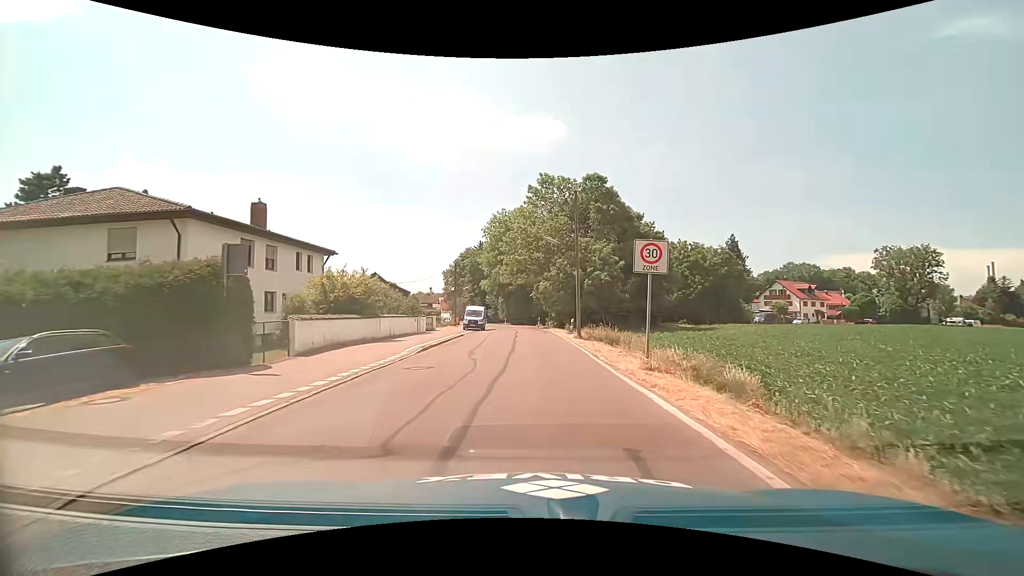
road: tertiary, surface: asphalt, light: Day
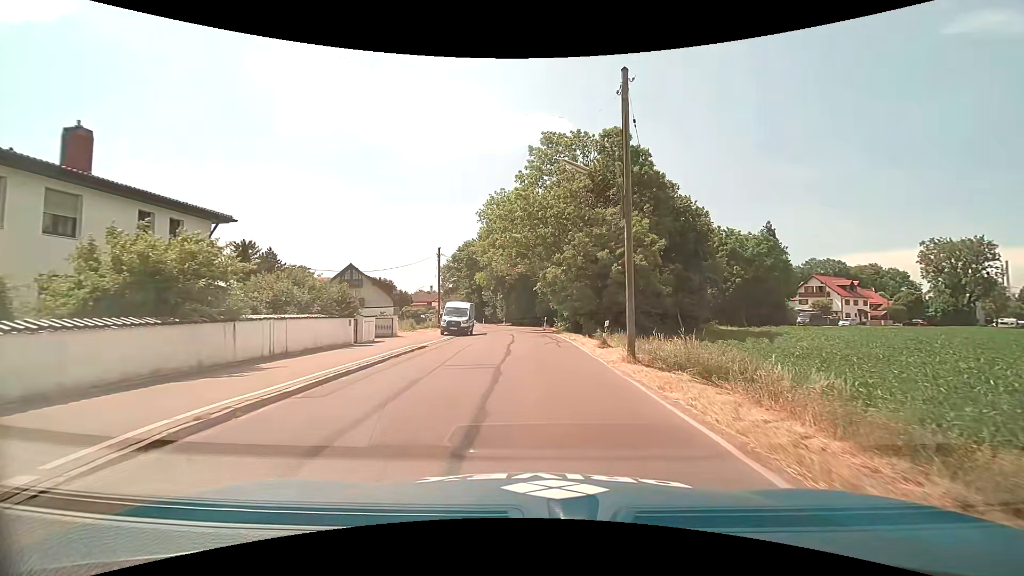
(0.0, +13.8) m; 0°
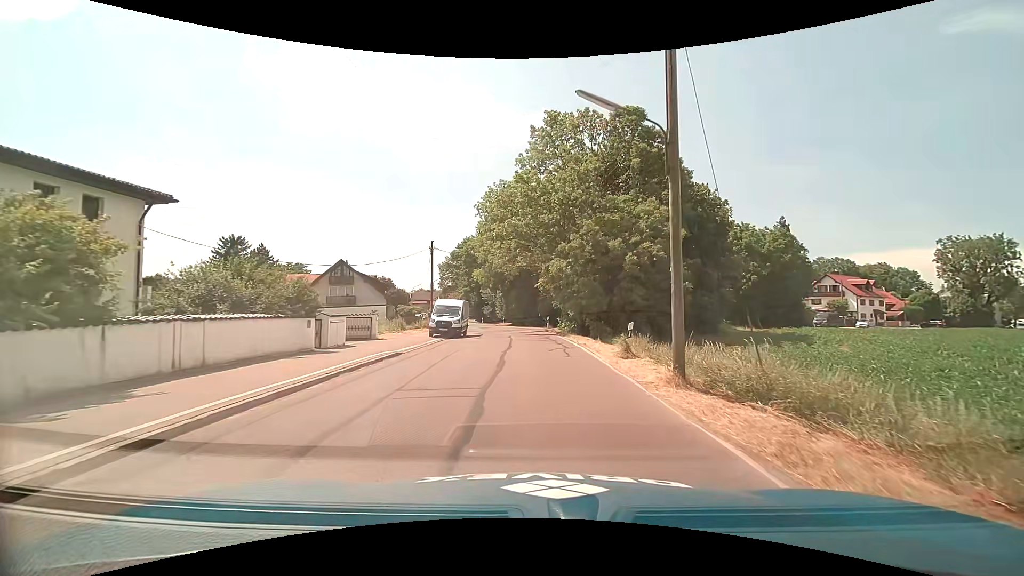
(0.0, +4.4) m; -1°
(0, +10) (0, +20) (0, +30) (-1, +40) (-3, +50) (-5, +60) (-7, +69) (-9, +79) (-11, +89) (-14, +99) m
